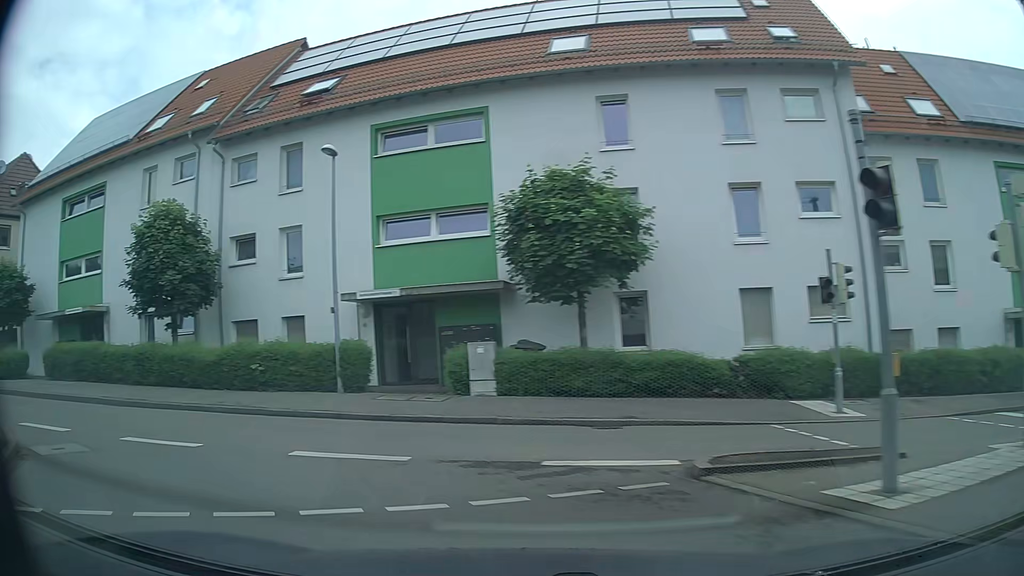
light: Day
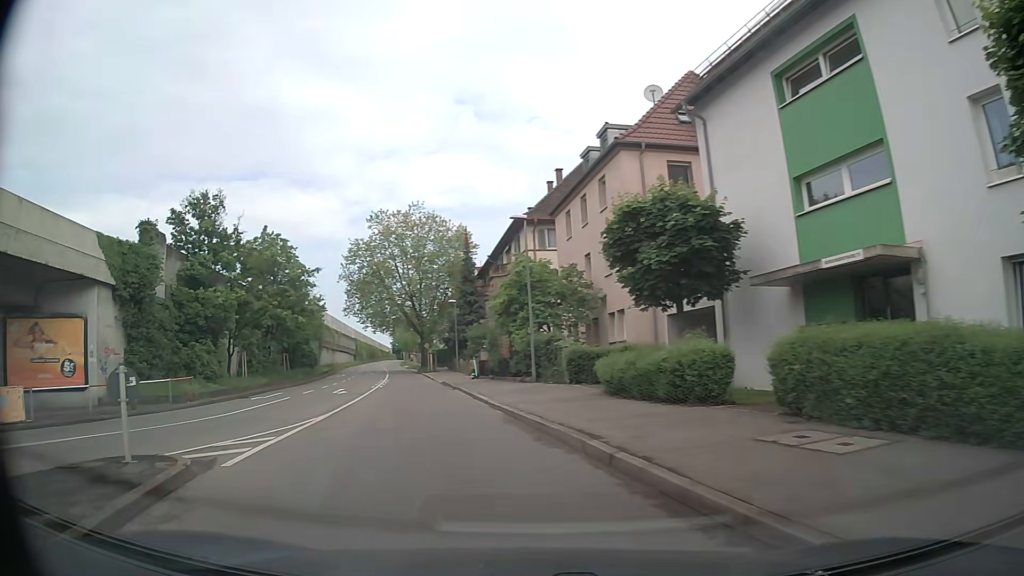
(-8.8, +12.2) m; -64°
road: tertiary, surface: asphalt
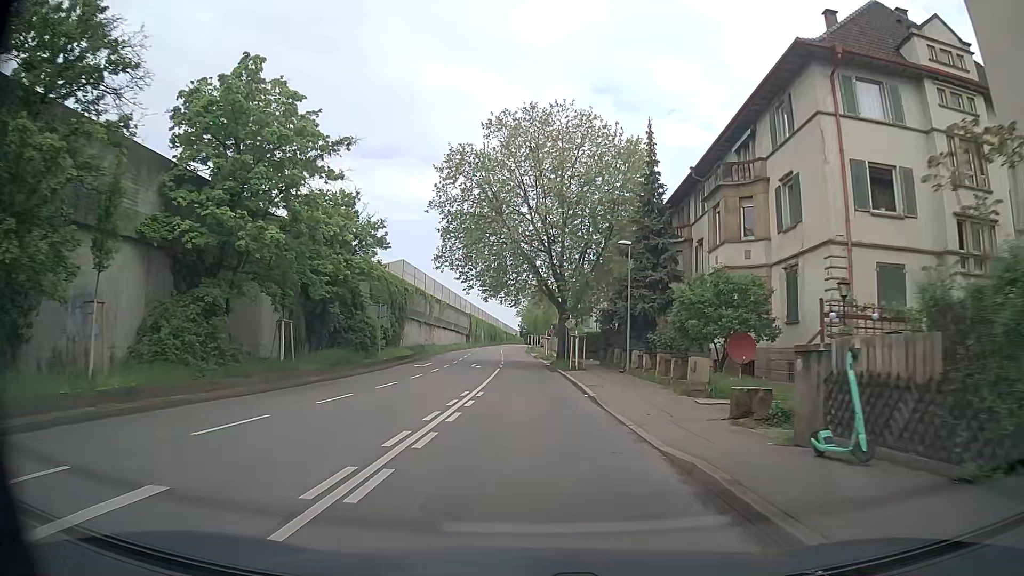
(-4.7, +27.6) m; -11°
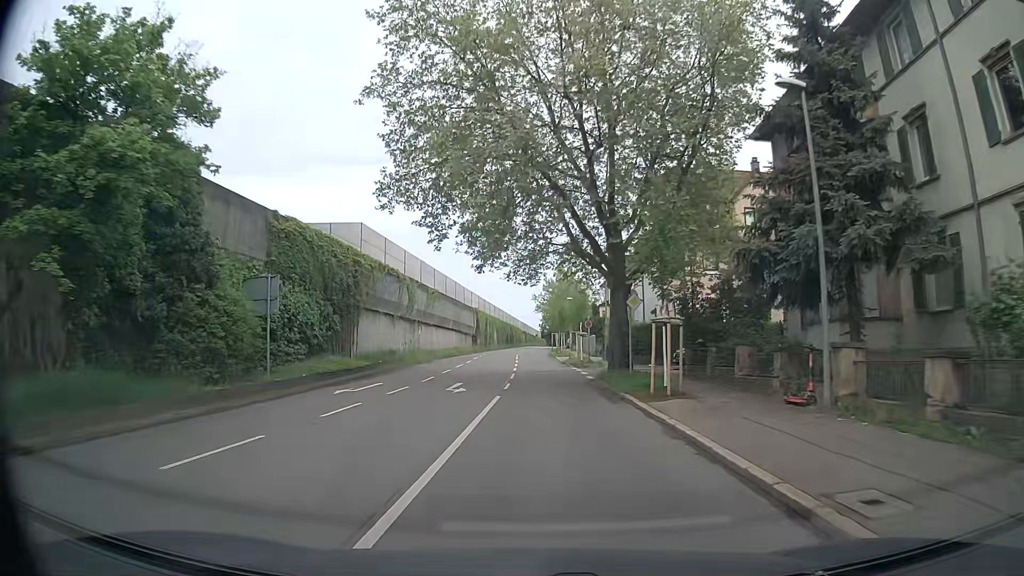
(-0.4, +20.4) m; -2°
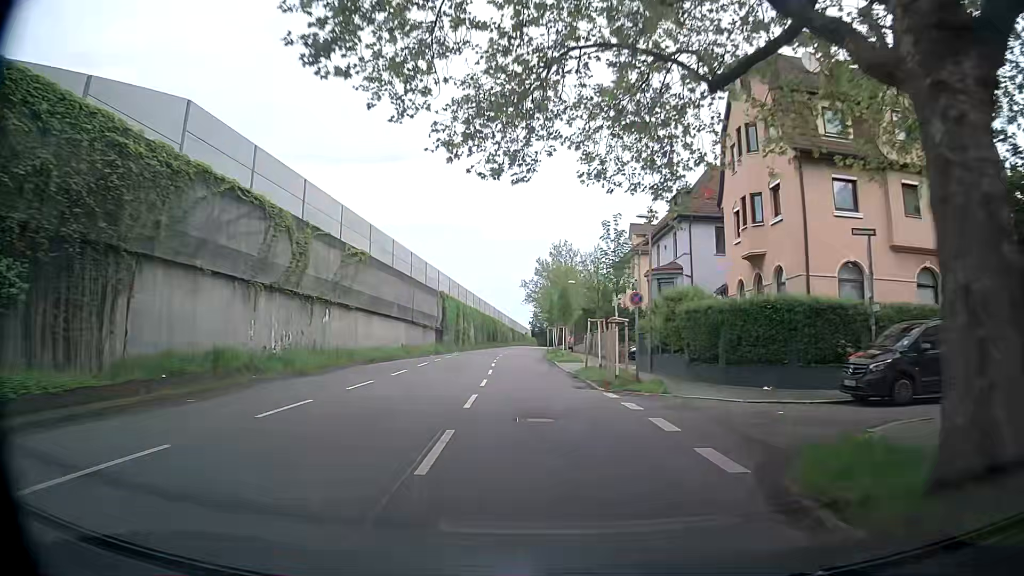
(+0.1, +20.7) m; 0°
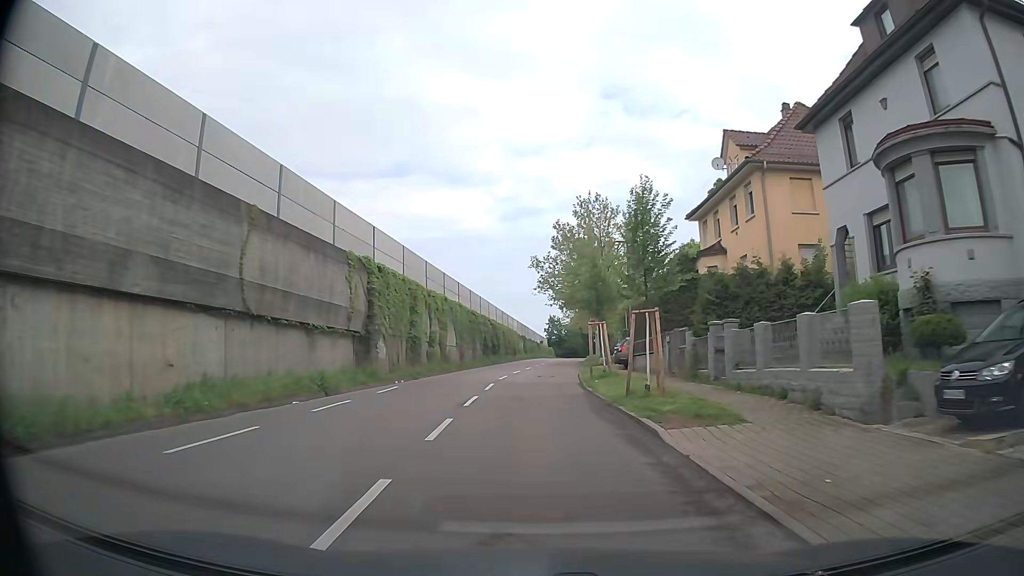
(+0.2, +27.4) m; 0°
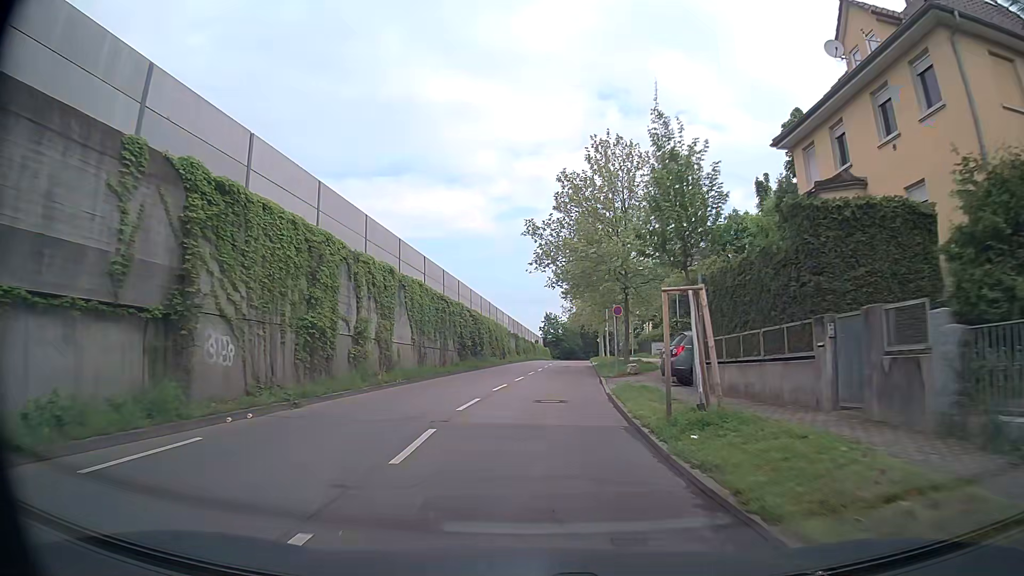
(-0.1, +14.1) m; 0°
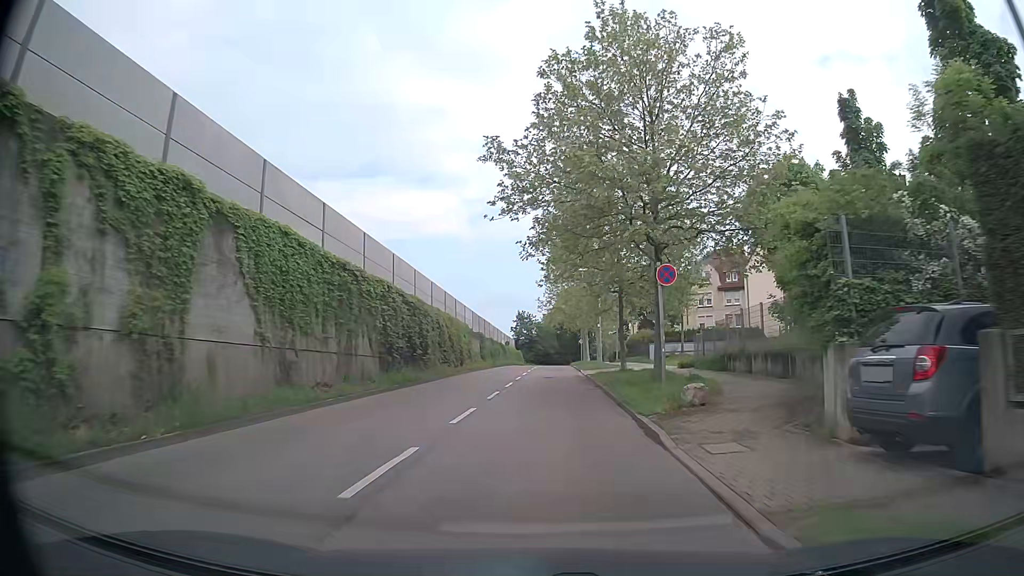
(+0.4, +14.2) m; +4°
